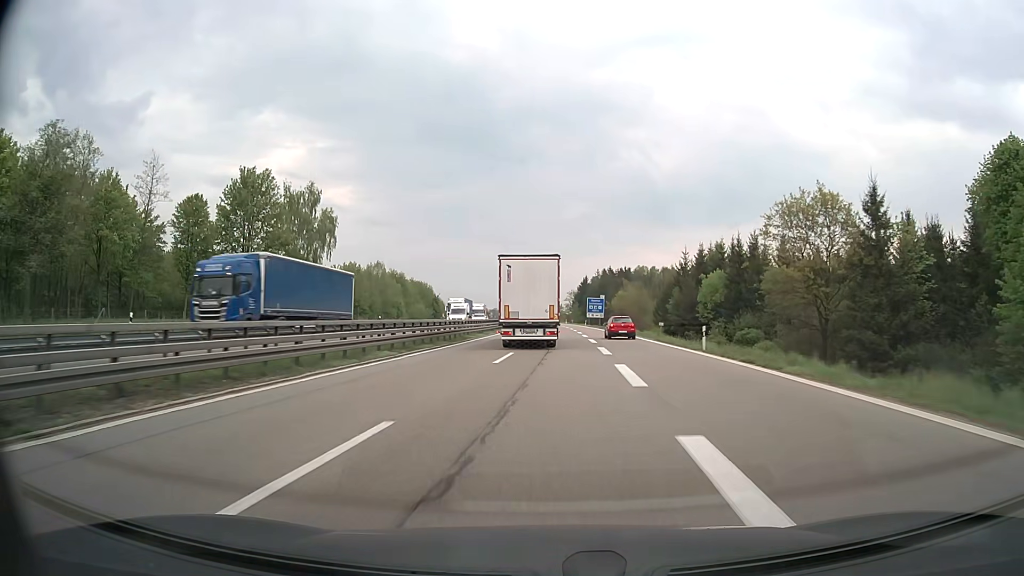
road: motorway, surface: asphalt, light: Day
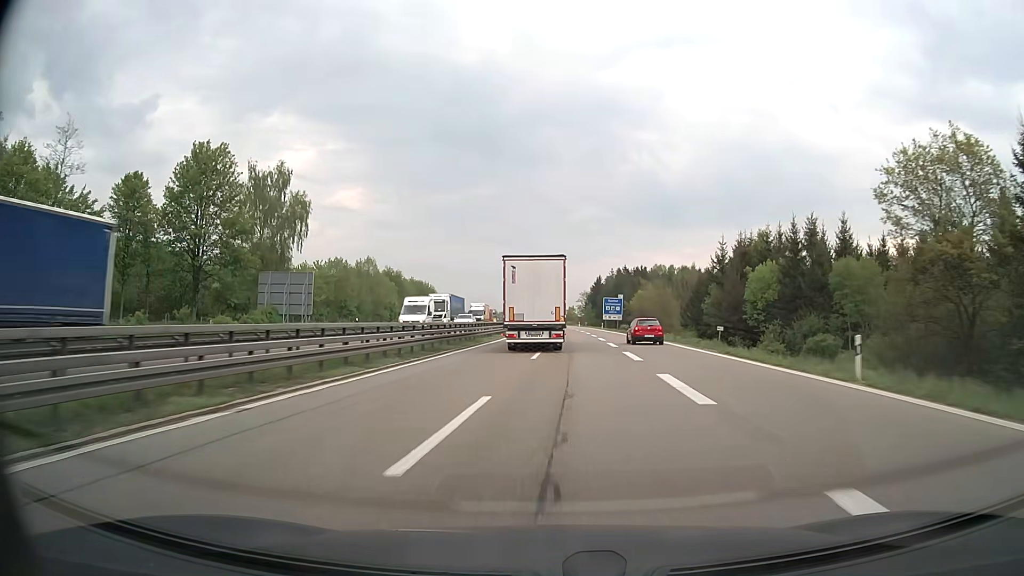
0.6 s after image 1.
(-0.1, +14.6) m; -1°
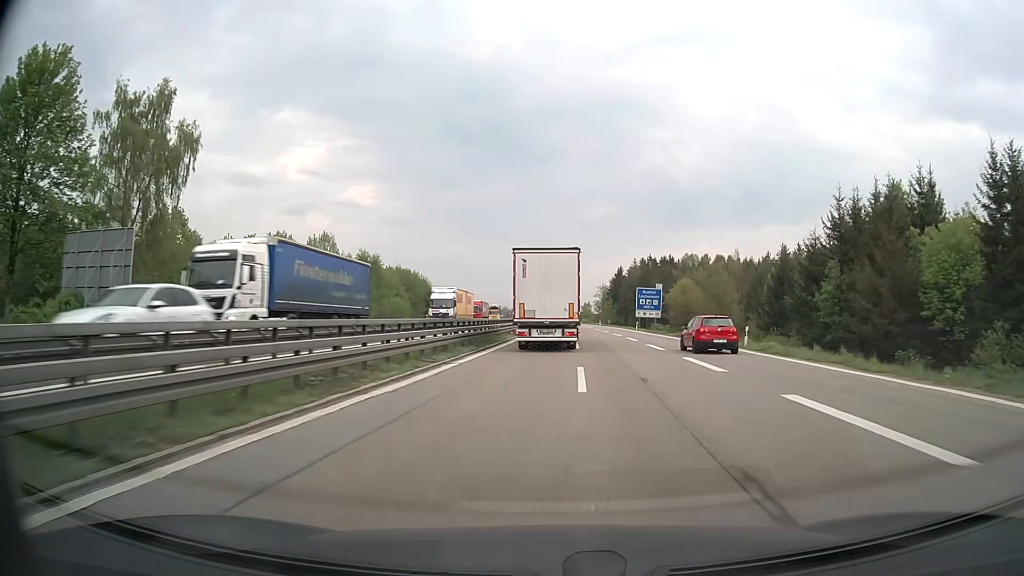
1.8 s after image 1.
(-0.3, +29.6) m; -1°
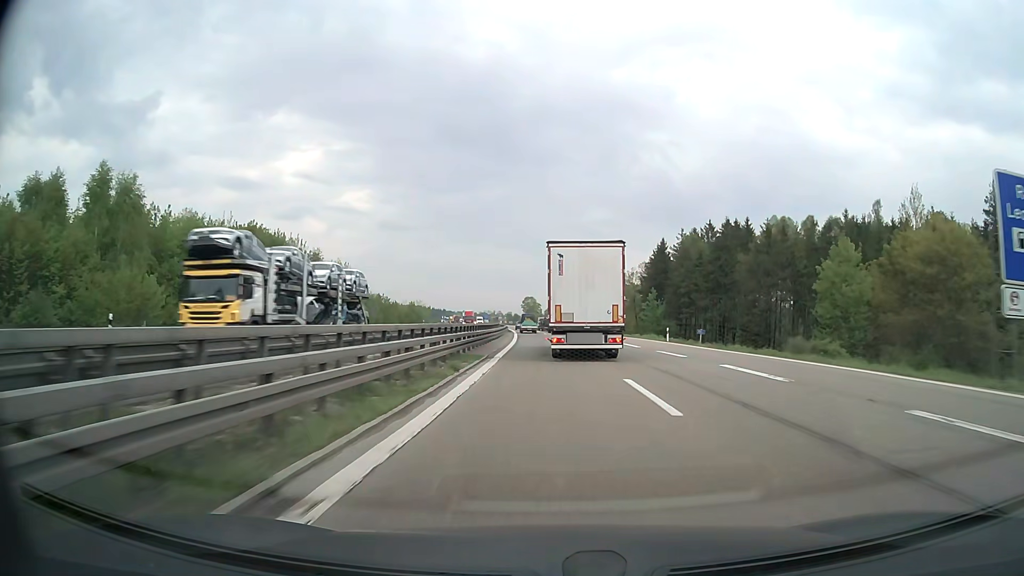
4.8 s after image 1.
(+0.6, +74.8) m; 0°
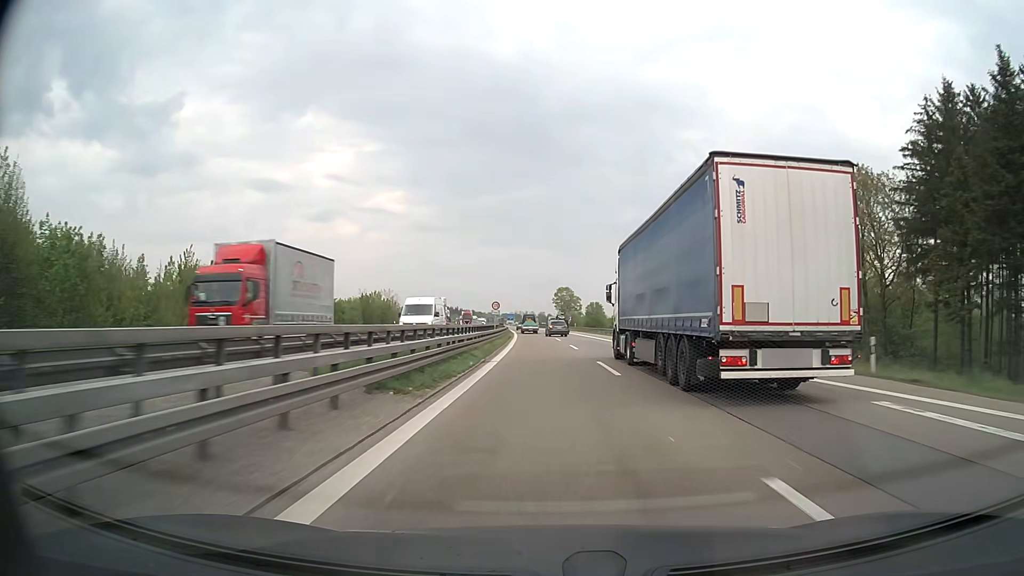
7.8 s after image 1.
(-2.0, +82.6) m; -3°
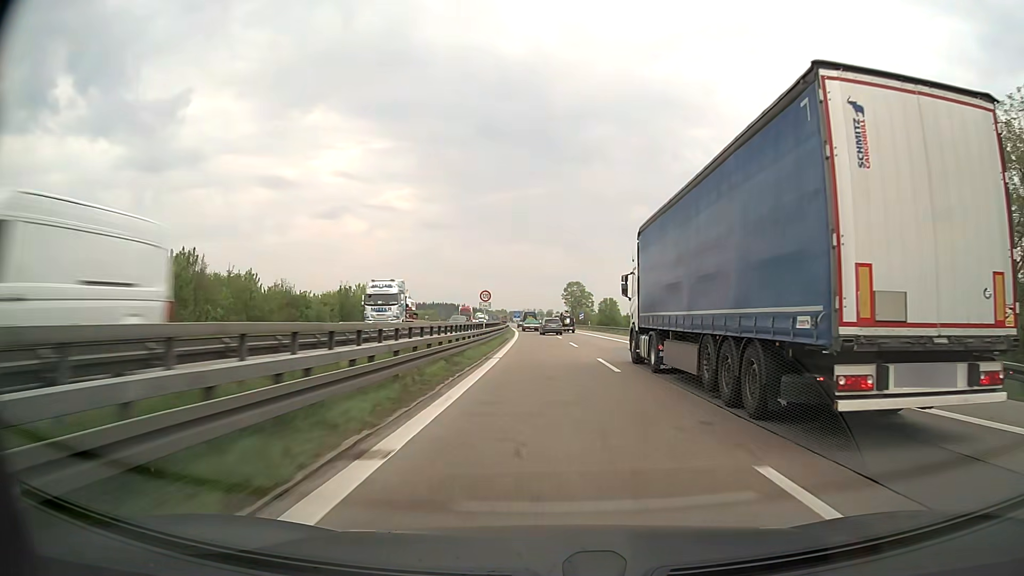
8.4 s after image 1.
(-0.1, +17.6) m; -1°
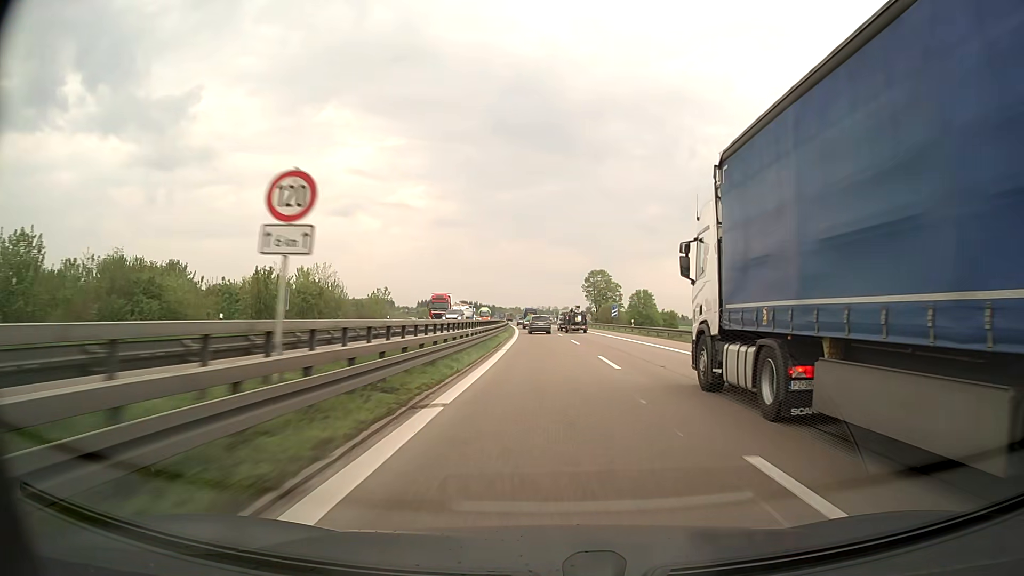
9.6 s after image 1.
(-0.5, +35.6) m; -1°
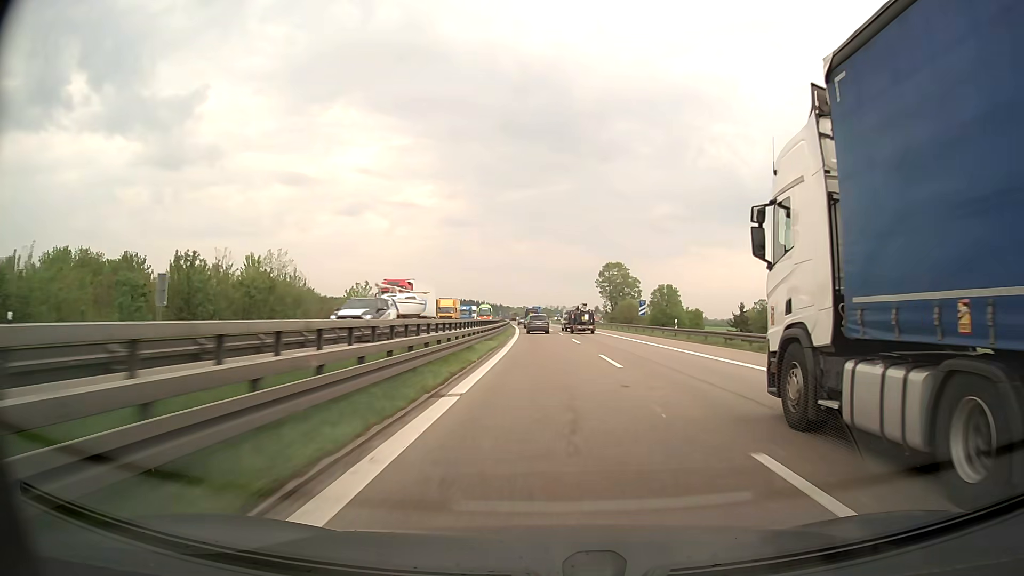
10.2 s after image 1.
(-0.1, +17.8) m; -1°
(0, +10) (0, +20) (0, +30) (0, +40) (0, +50) (-1, +60) (-1, +70) (-1, +80) (-2, +90) (-3, +100) m
